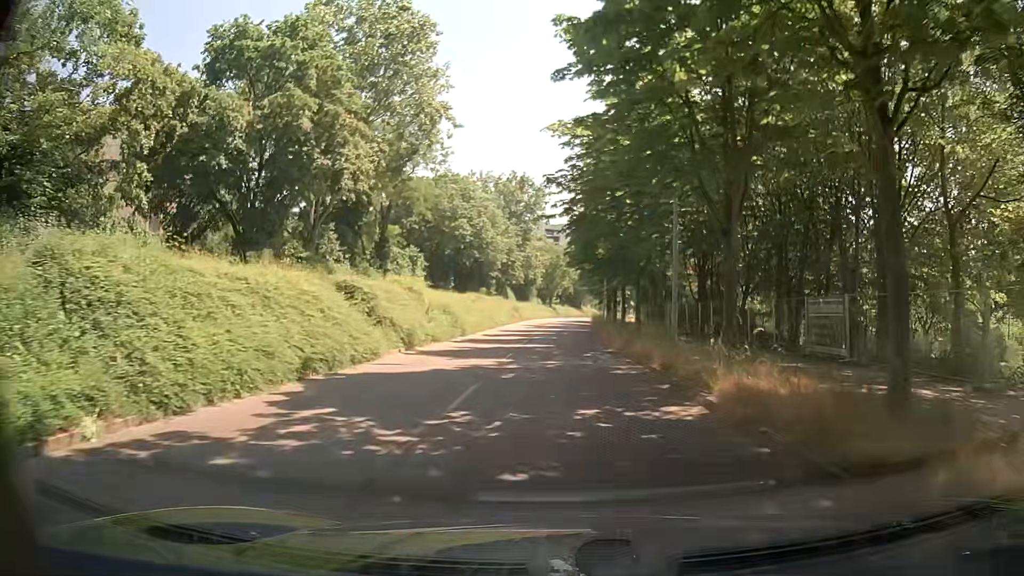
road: tertiary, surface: asphalt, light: Day
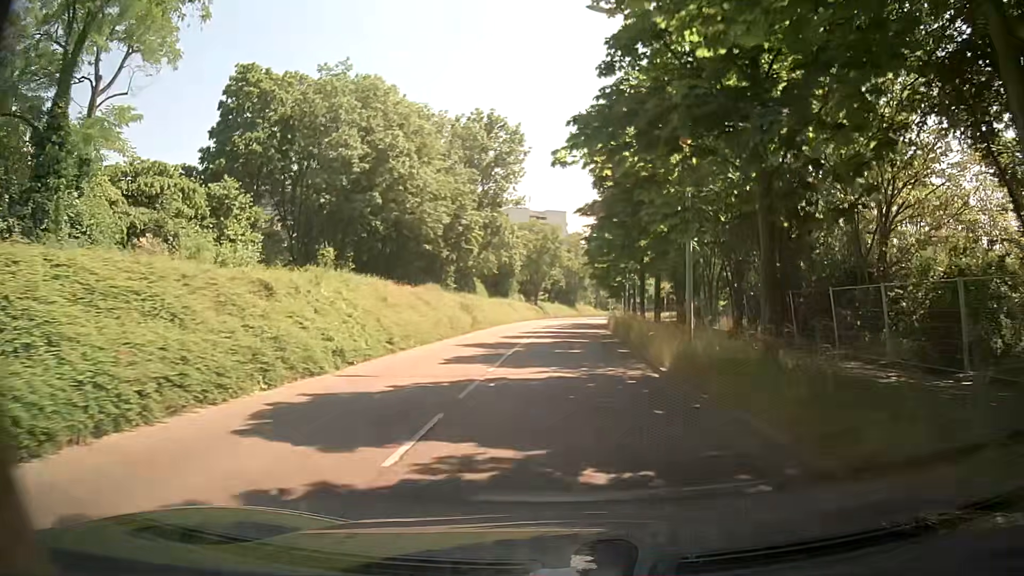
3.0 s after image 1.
(-0.2, +34.9) m; 0°
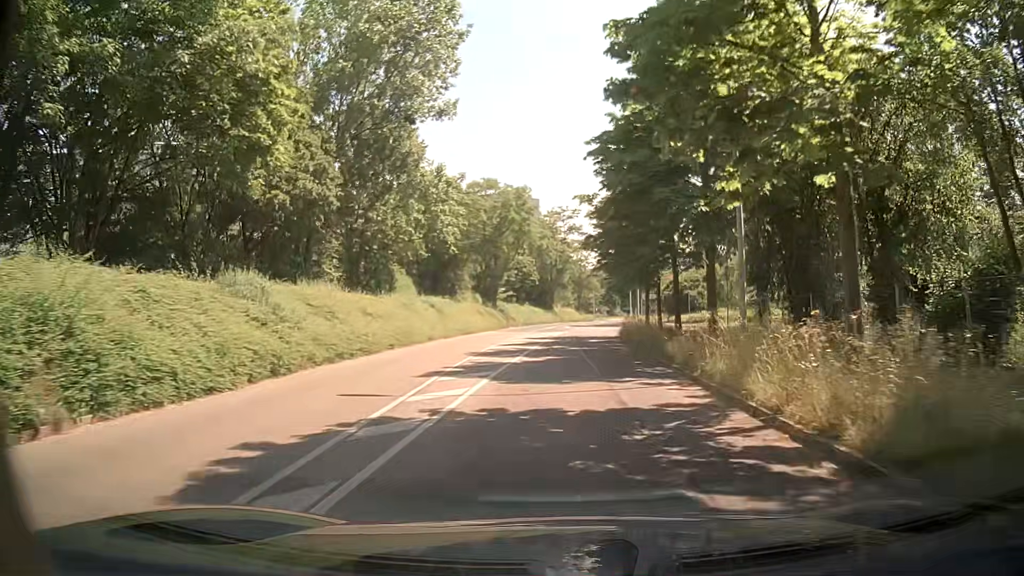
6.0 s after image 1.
(+0.7, +34.8) m; +2°
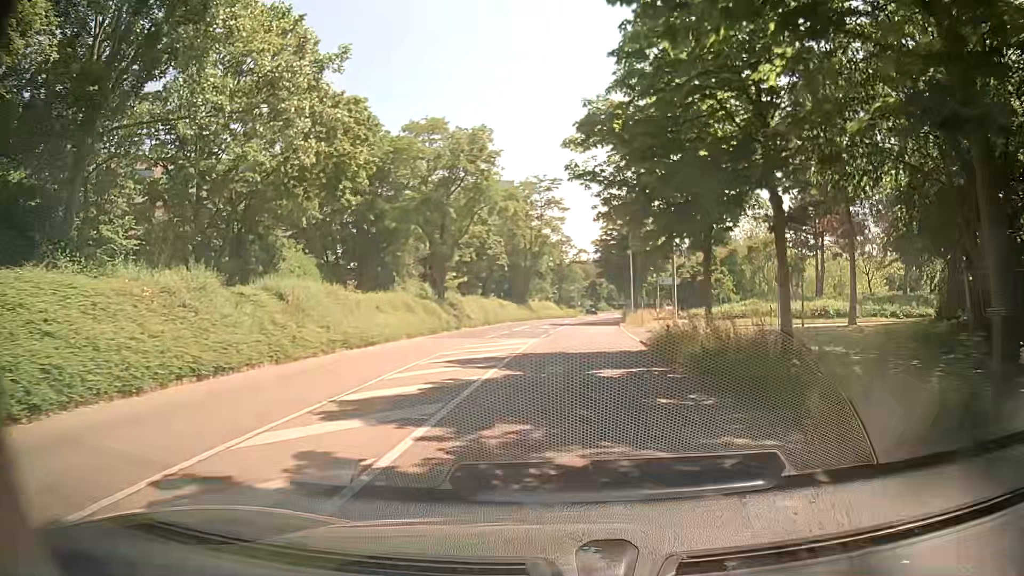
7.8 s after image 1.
(+0.2, +21.0) m; +2°
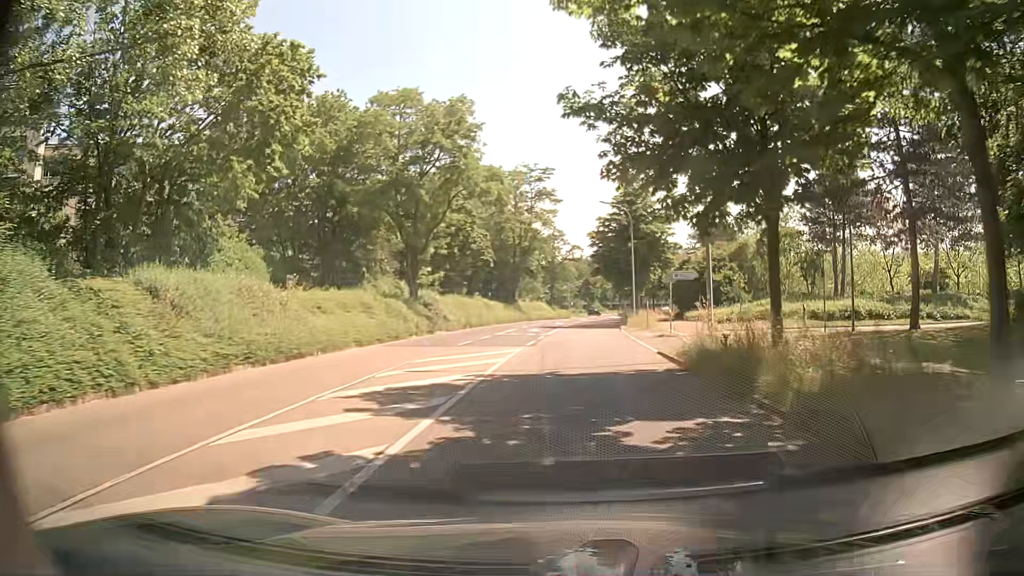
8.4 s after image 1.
(0.0, +7.0) m; 0°
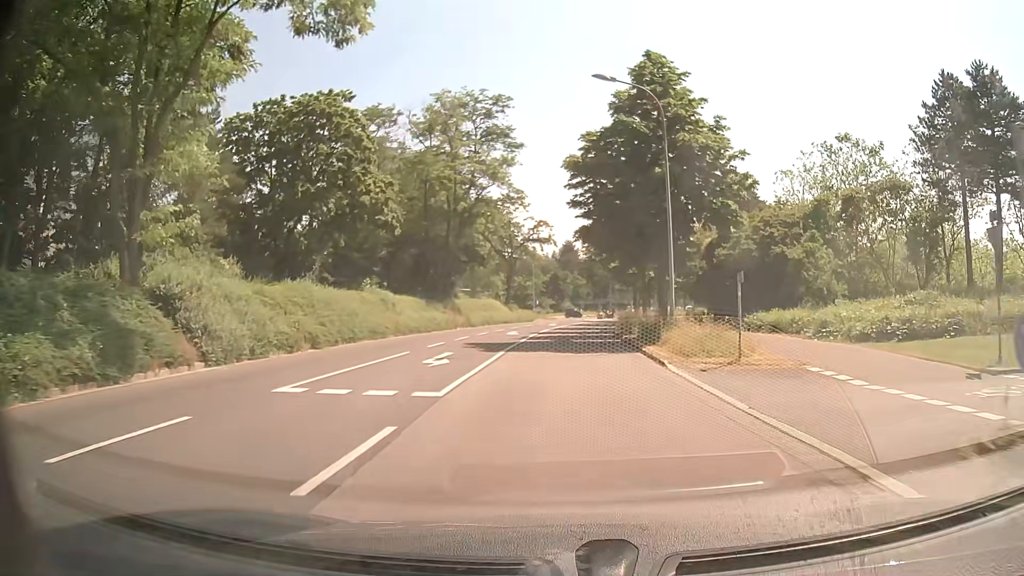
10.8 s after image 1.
(+1.1, +27.5) m; +3°
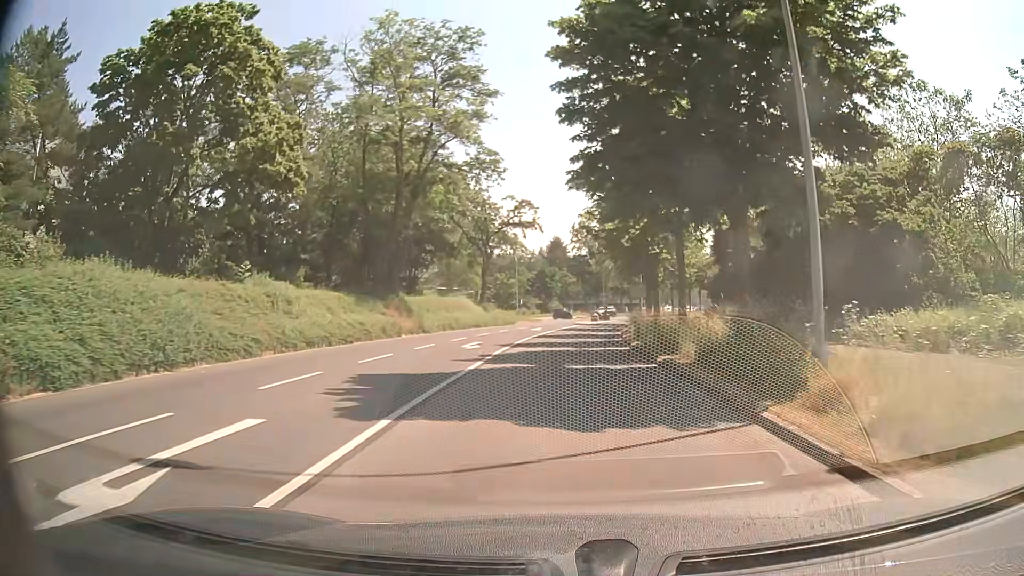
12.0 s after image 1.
(+0.2, +13.4) m; +2°
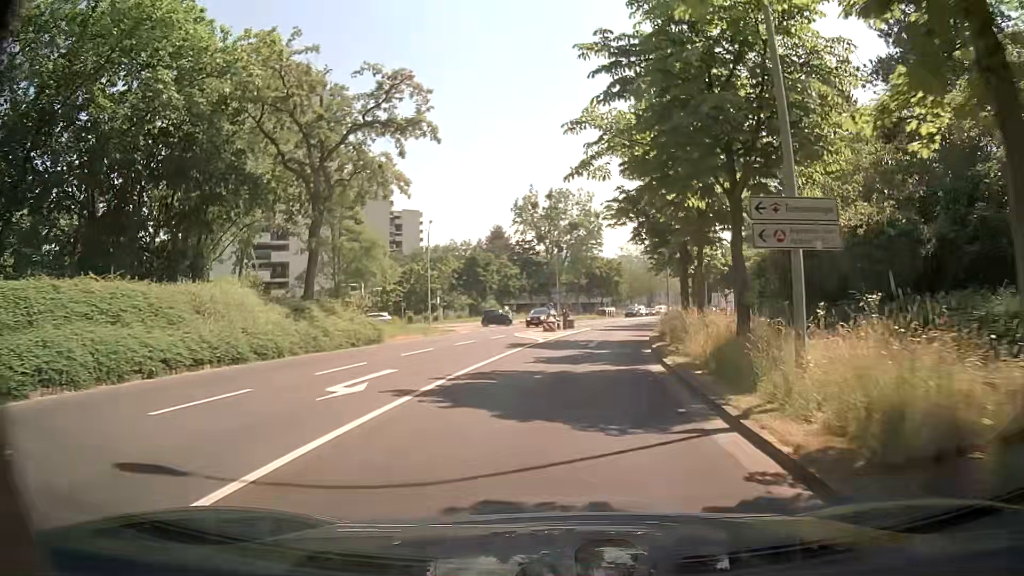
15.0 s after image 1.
(+1.1, +32.4) m; +4°
(0, +10) (+1, +20) (+2, +30) (+3, +40) (+5, +50) (+7, +59) (+9, +69) (+12, +79) (+15, +88) (+18, +98) m
